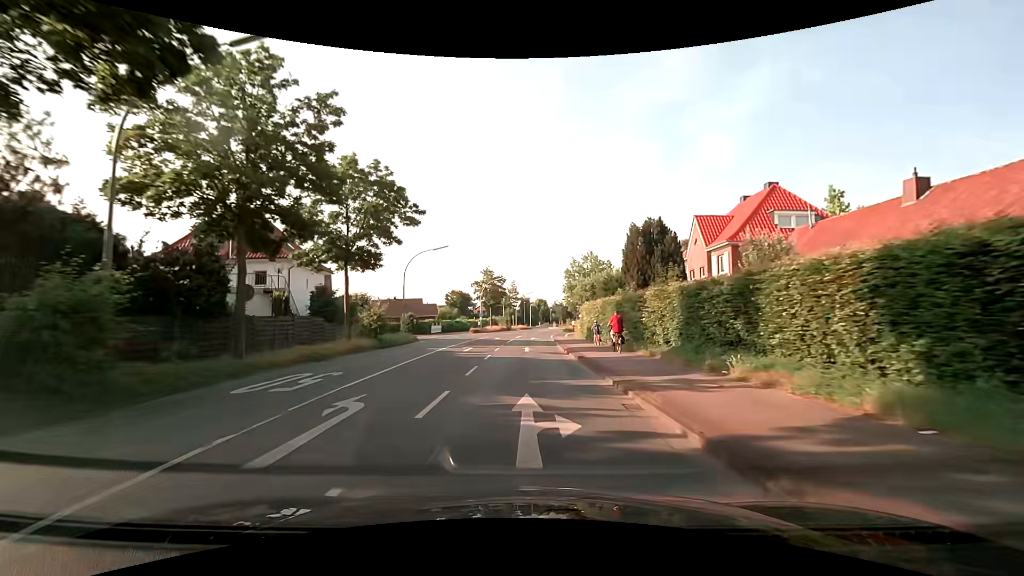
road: secondary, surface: asphalt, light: Day
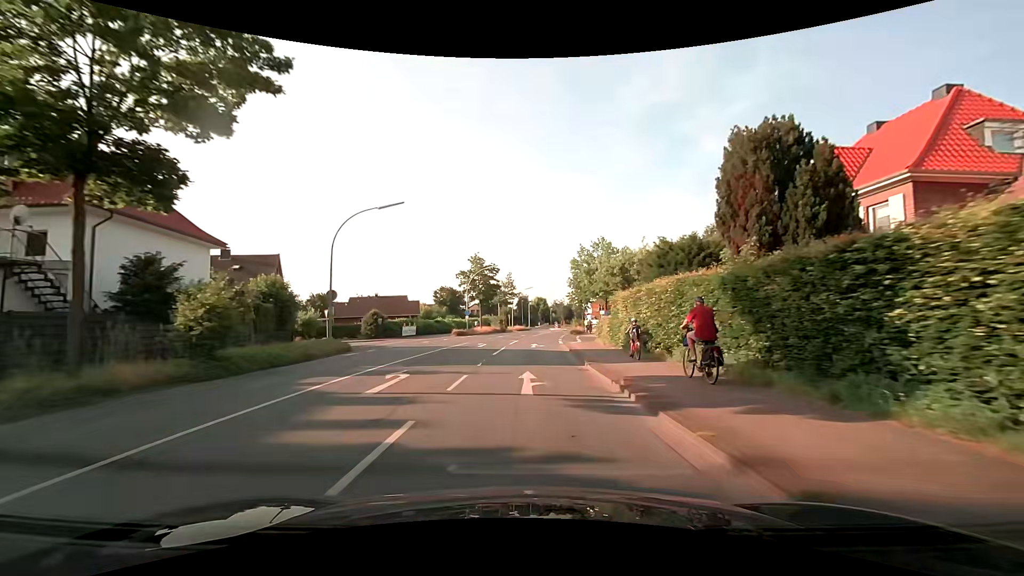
(0.0, +15.3) m; 0°
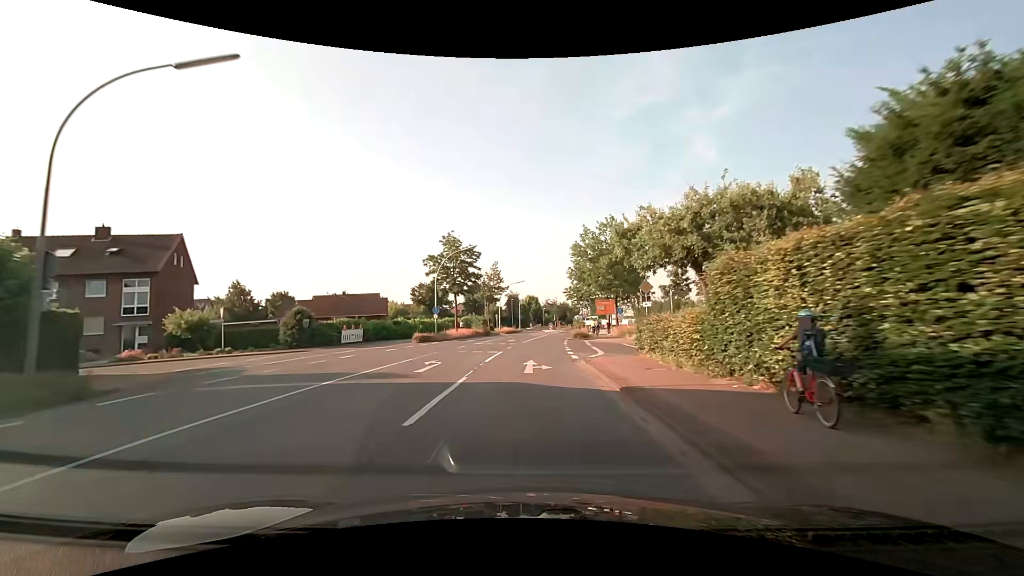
(+0.1, +15.3) m; +1°
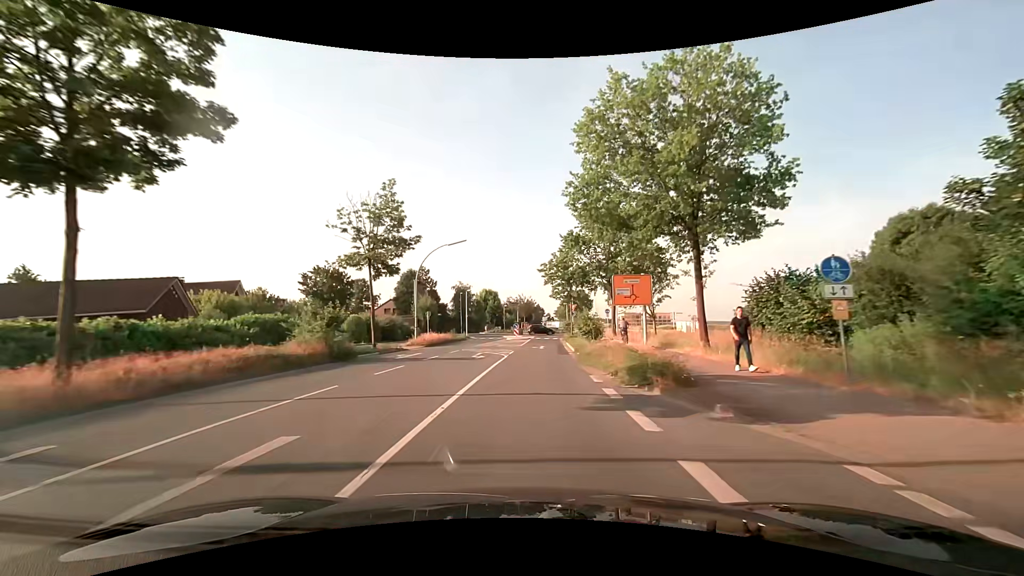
(+1.5, +37.9) m; +5°
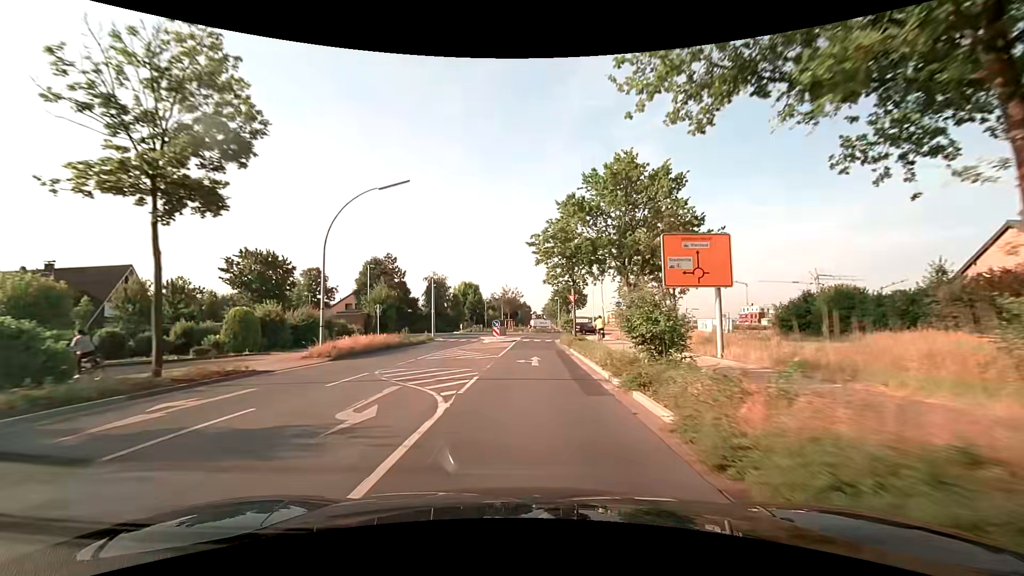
(+0.2, +15.2) m; +2°
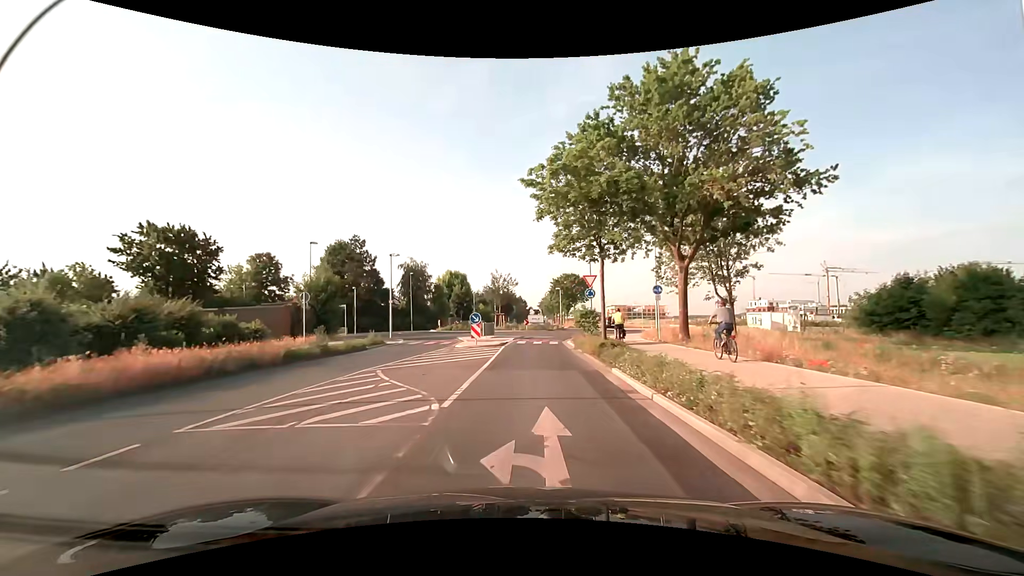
(0.0, +14.1) m; 0°
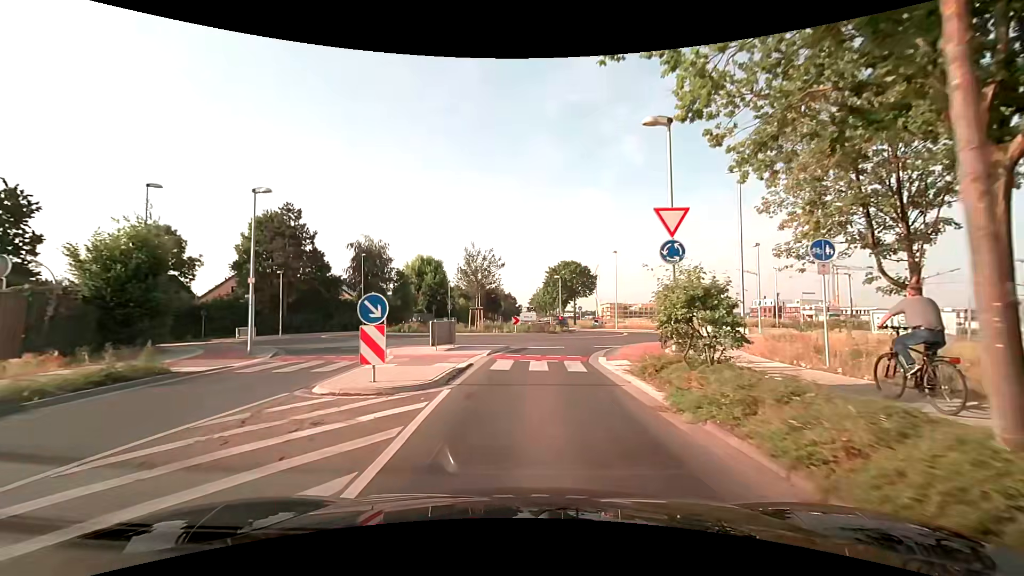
(+0.1, +17.0) m; +1°
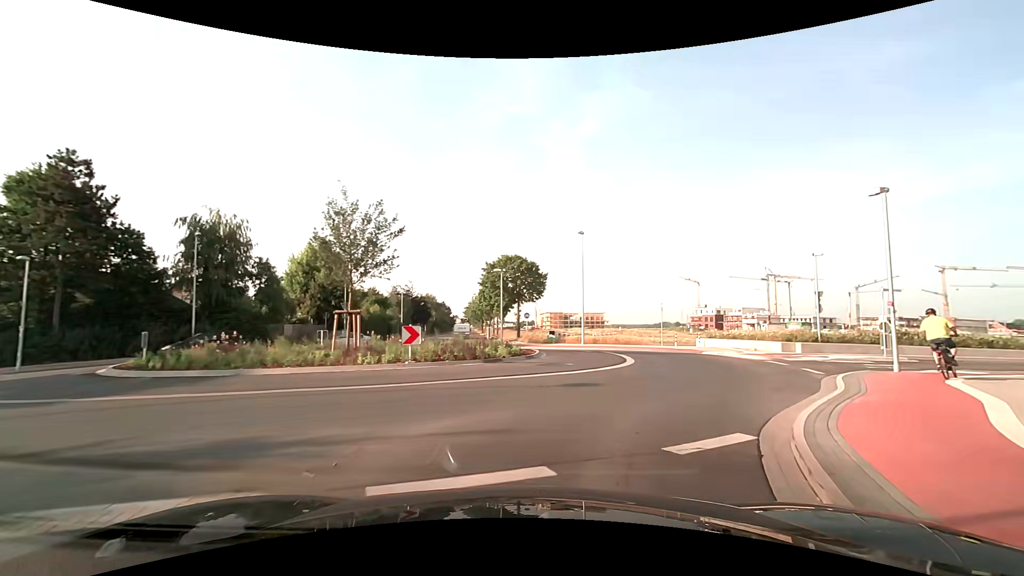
(+0.6, +17.0) m; +7°
(+2, +10) (+5, +19) (+3, +29) (-4, +35) (-14, +33) (-22, +28) (-32, +24) (-41, +21) (-51, +19) (-60, +16) m
